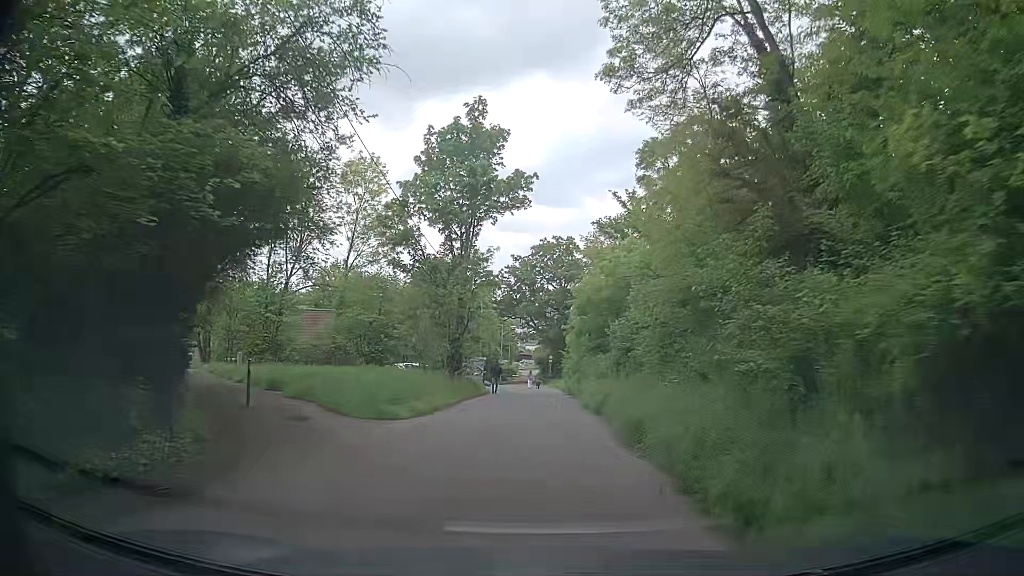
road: residential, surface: asphalt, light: Day
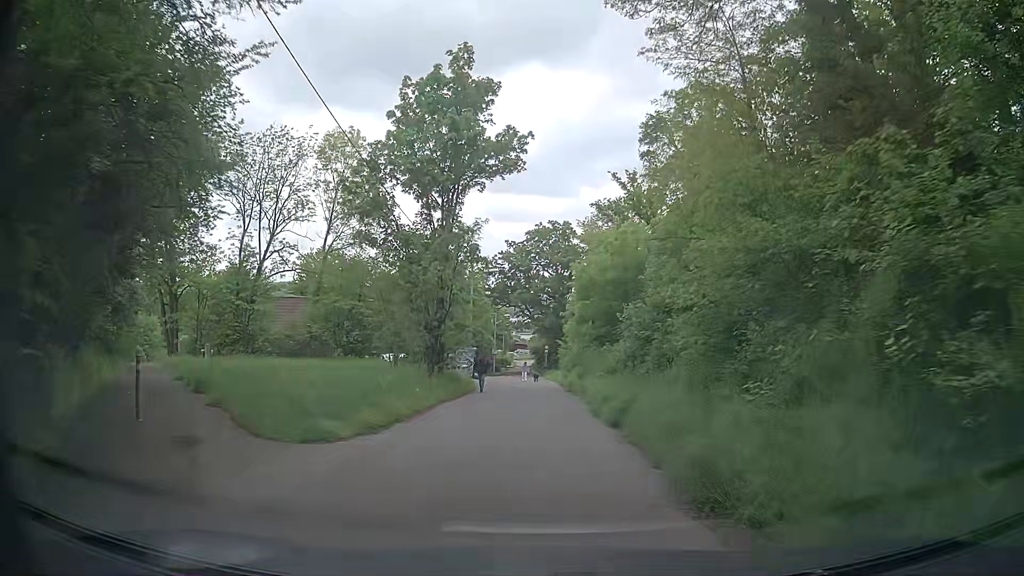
(0.0, +4.2) m; +1°
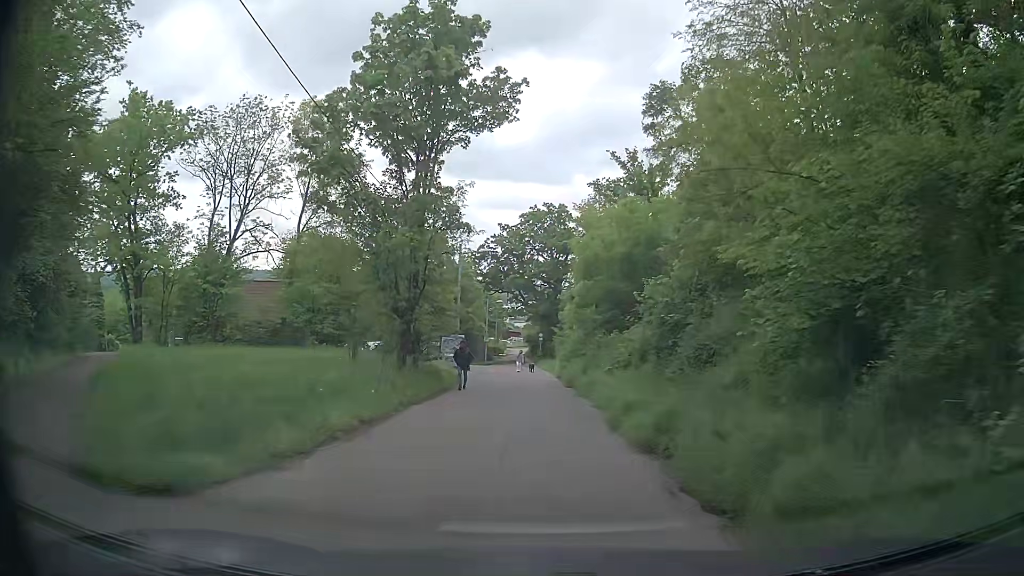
(0.0, +3.8) m; 0°
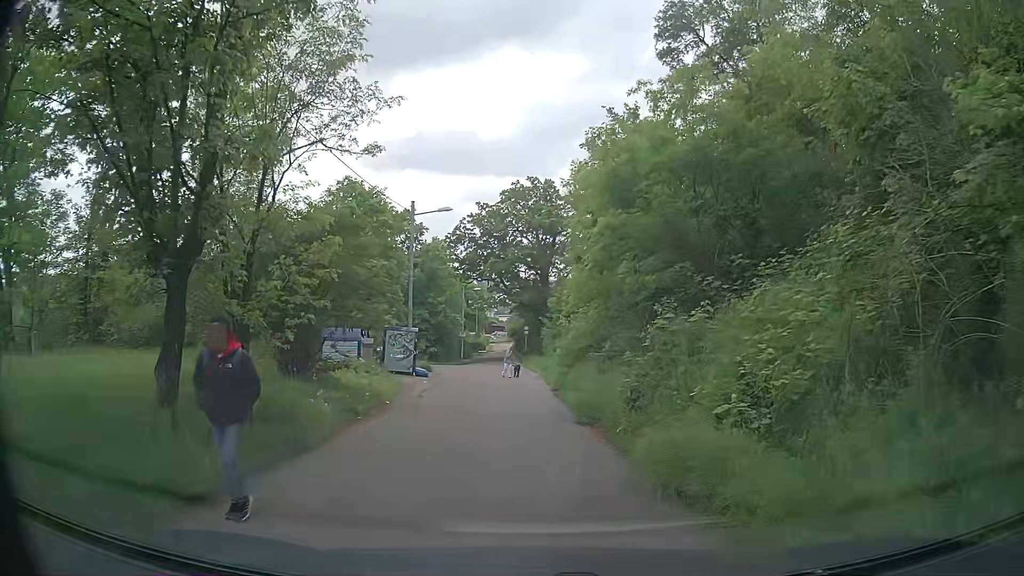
(+0.1, +11.2) m; 0°
